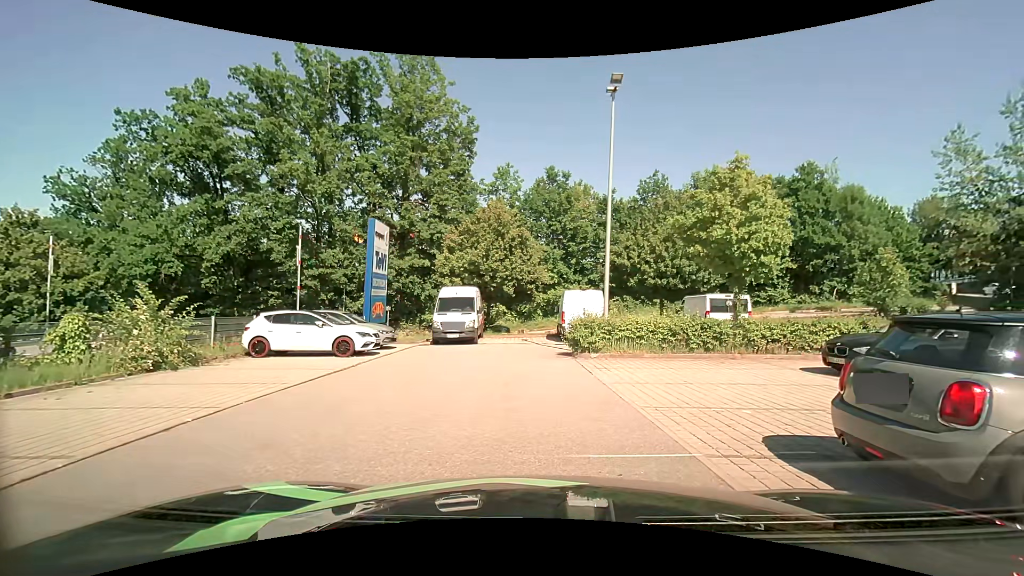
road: service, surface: asphalt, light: Day
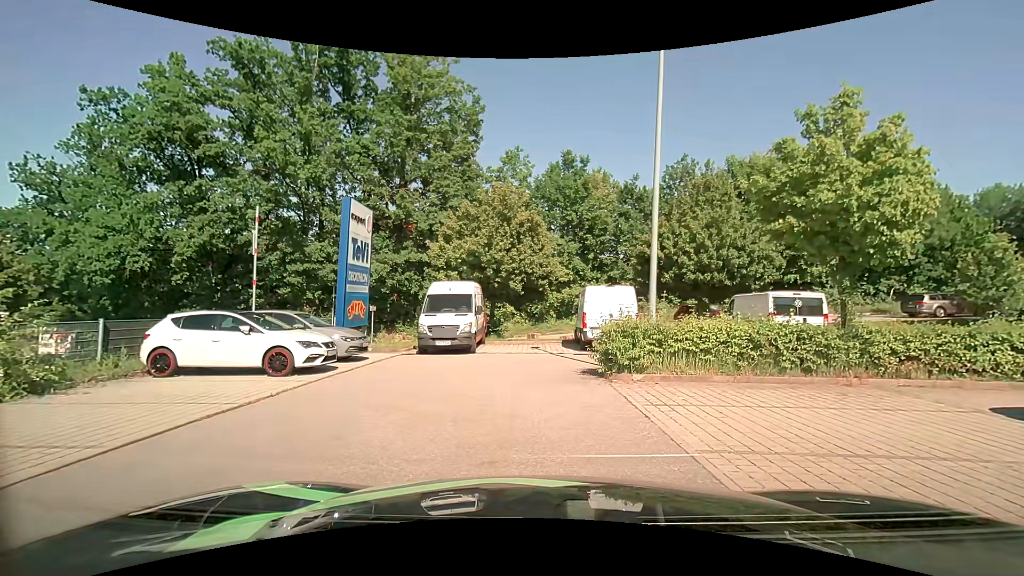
(0.0, +4.6) m; -1°
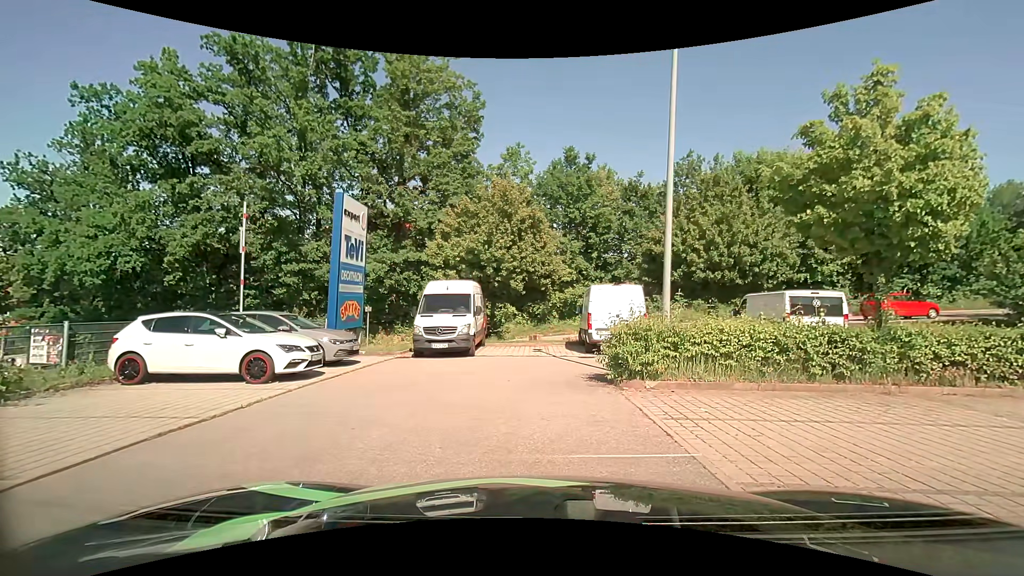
(0.0, +0.9) m; 0°
